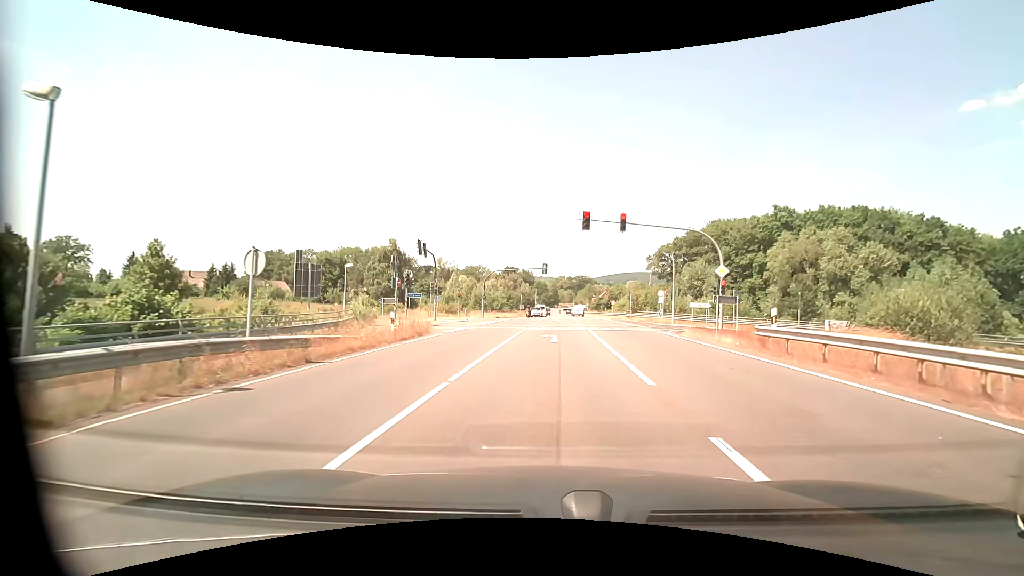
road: secondary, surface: asphalt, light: Day
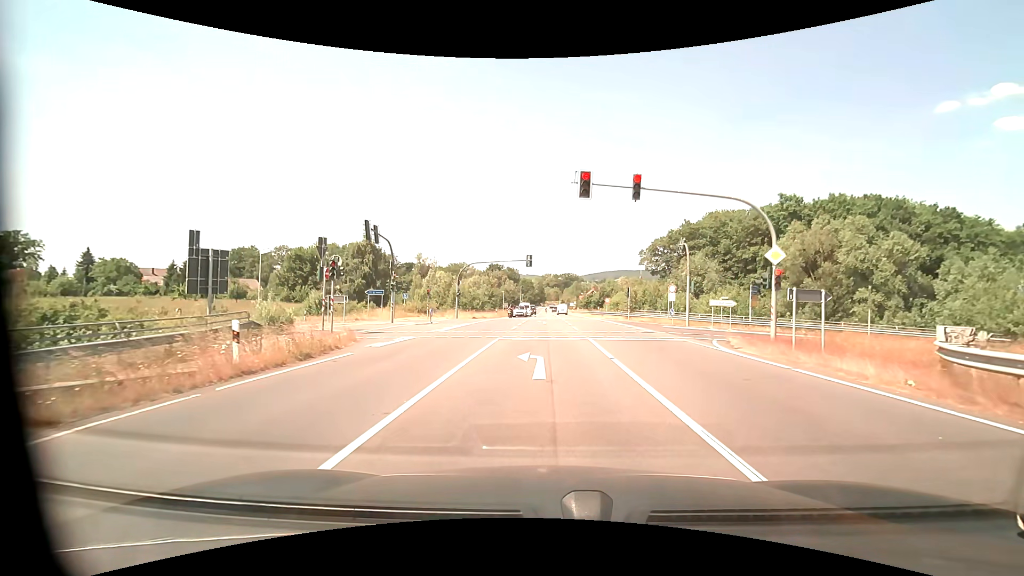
(+0.2, +9.0) m; +2°
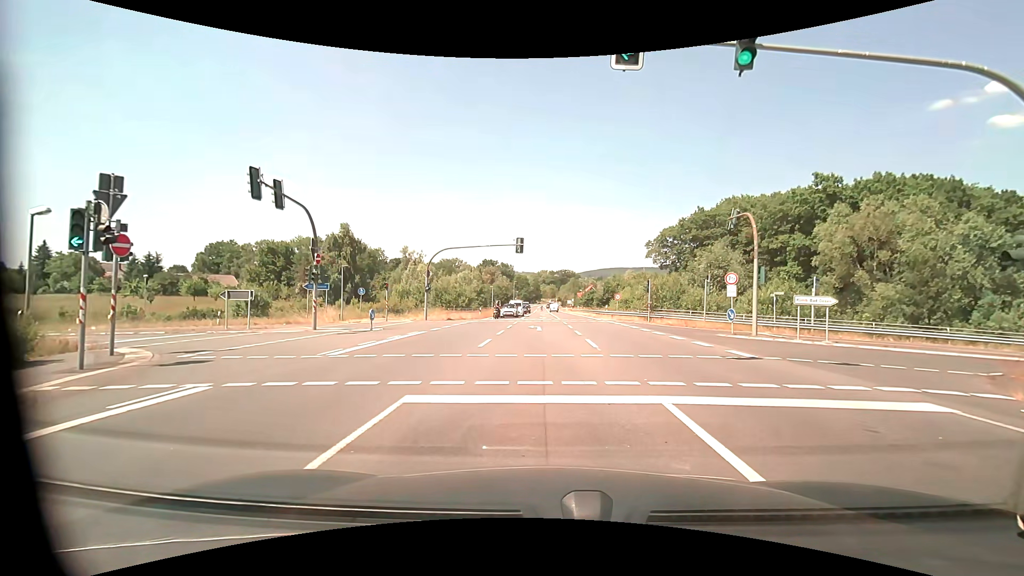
(+0.1, +11.9) m; +1°
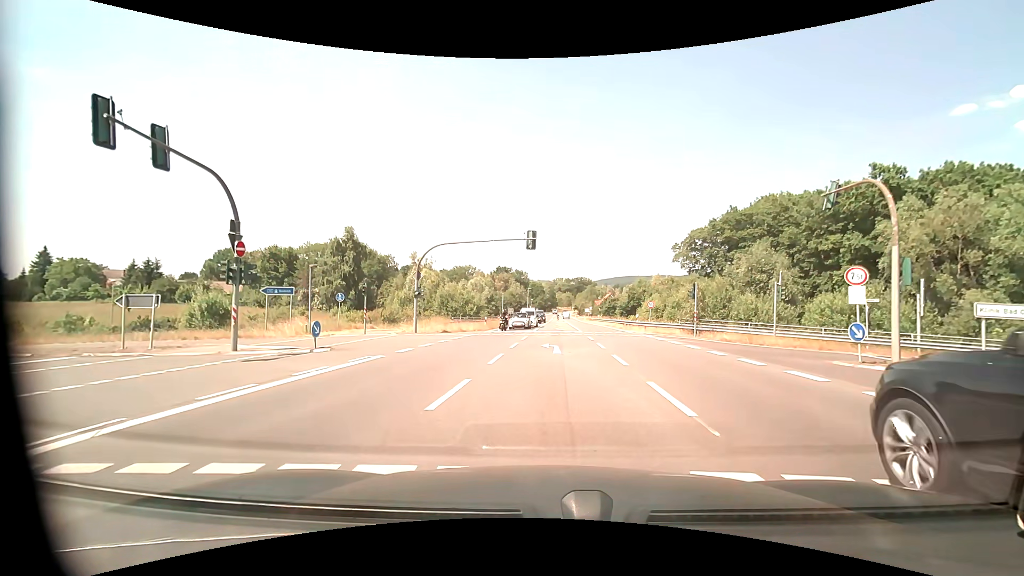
(-0.1, +8.4) m; -2°
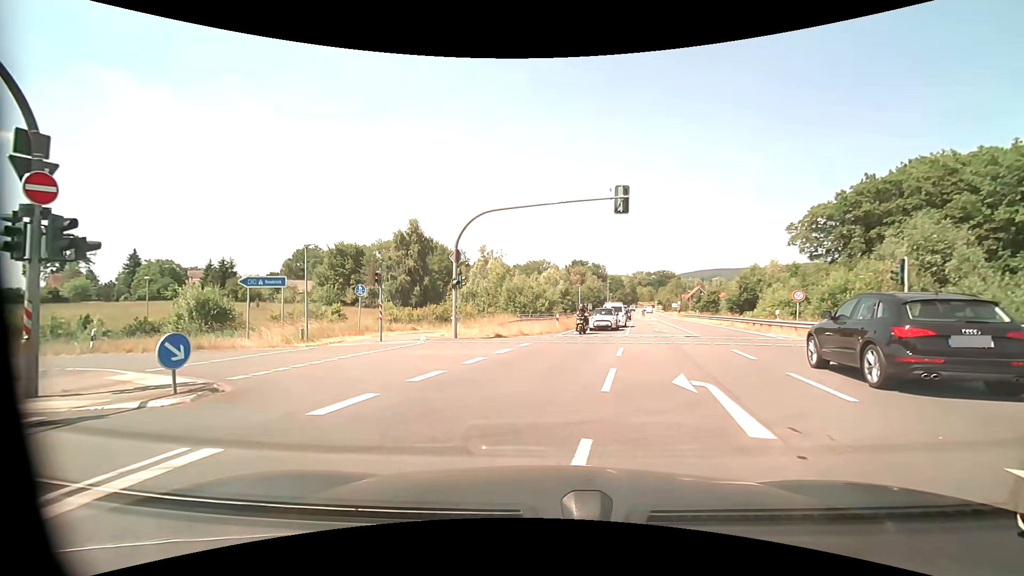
(-0.6, +11.0) m; -8°
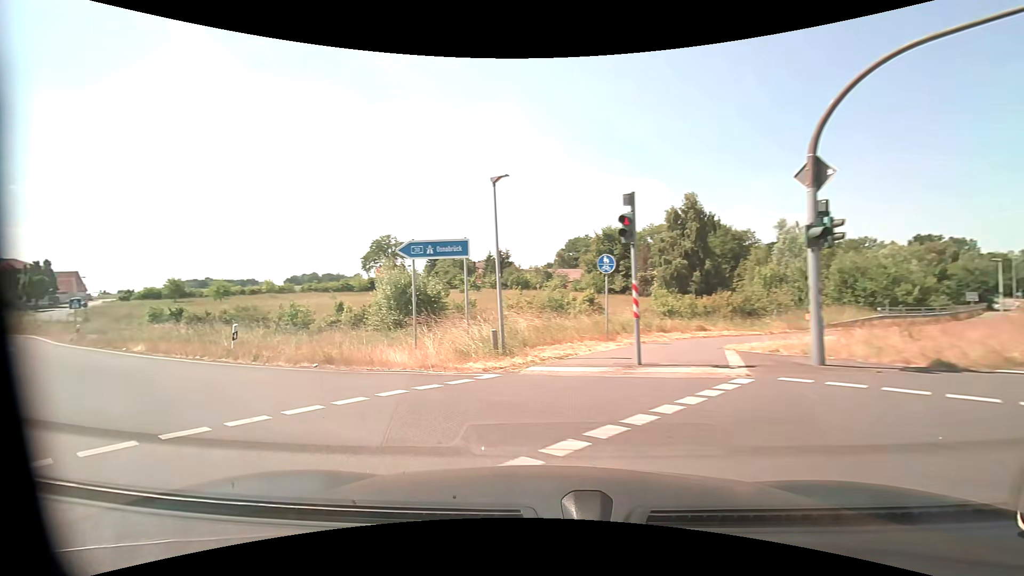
(-2.6, +12.1) m; -31°
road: motorway_link
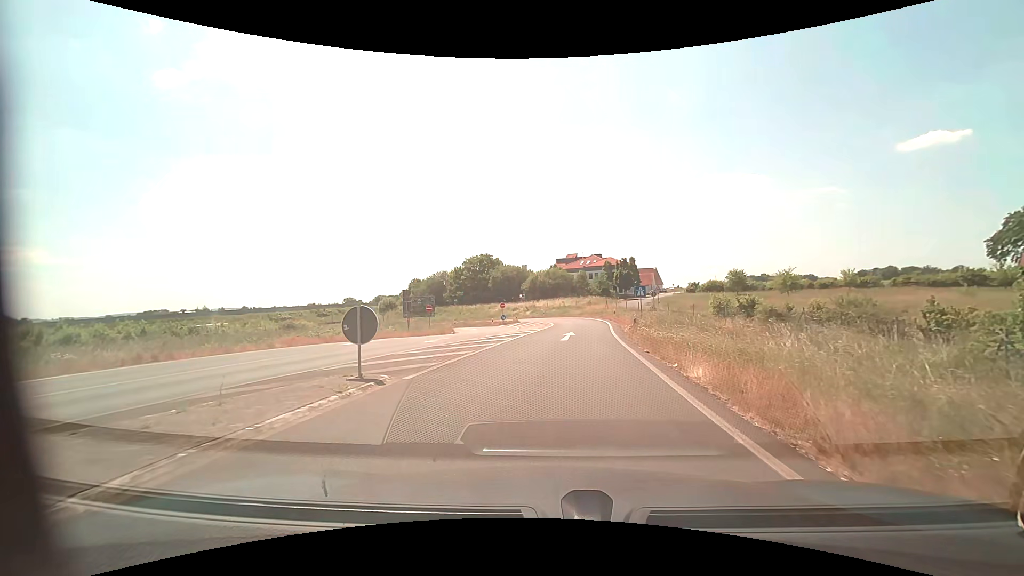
(-8.3, +12.4) m; -59°
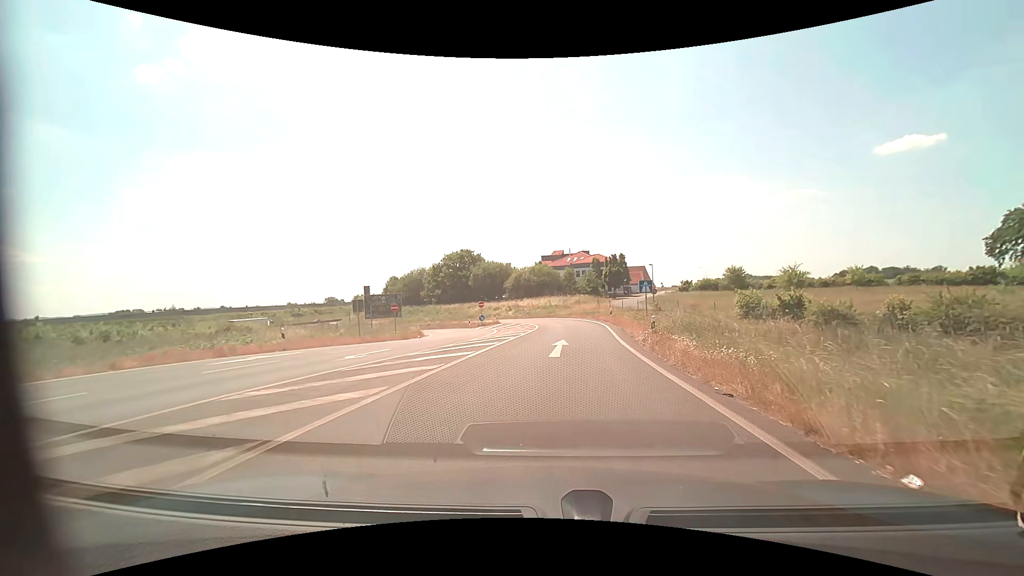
(+0.1, +8.0) m; +2°
(0, +10) (+1, +20) (+2, +30) (+2, +40) (+2, +50) (-1, +60) (-5, +69) (-10, +77) (-17, +84) (-24, +92) m
